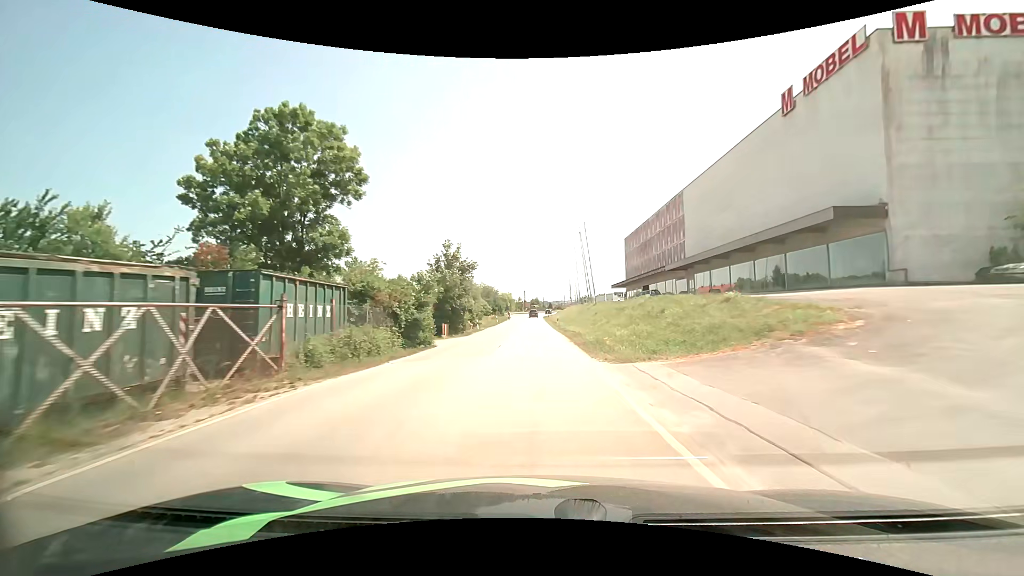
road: unclassified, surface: asphalt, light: Day
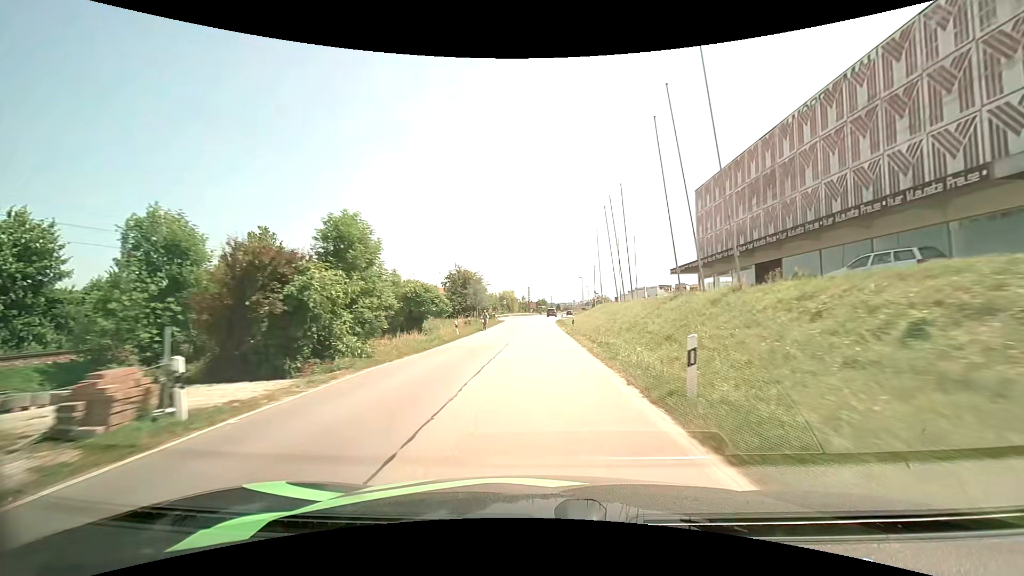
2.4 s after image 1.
(-0.4, +39.9) m; -1°
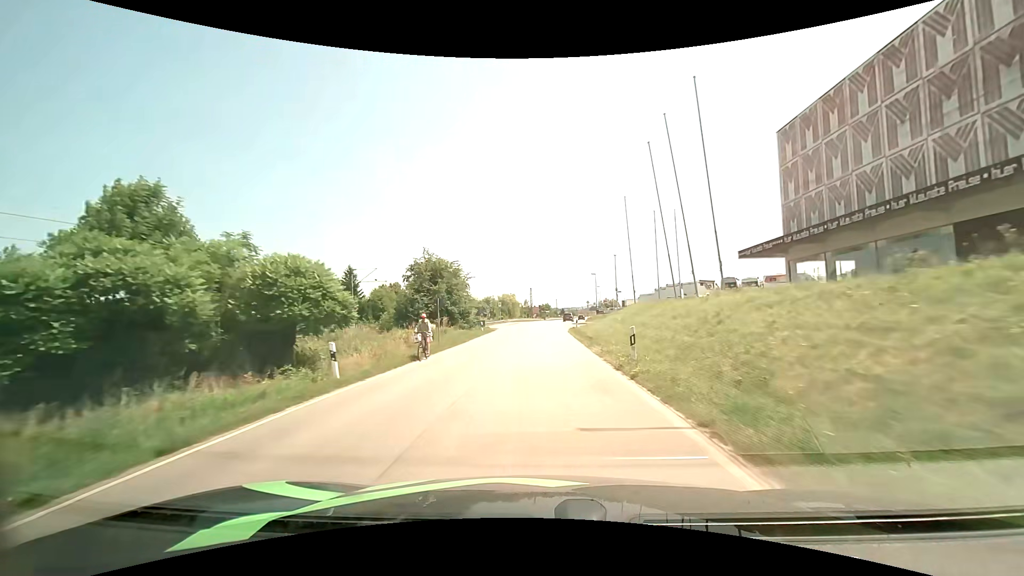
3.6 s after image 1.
(0.0, +19.5) m; 0°
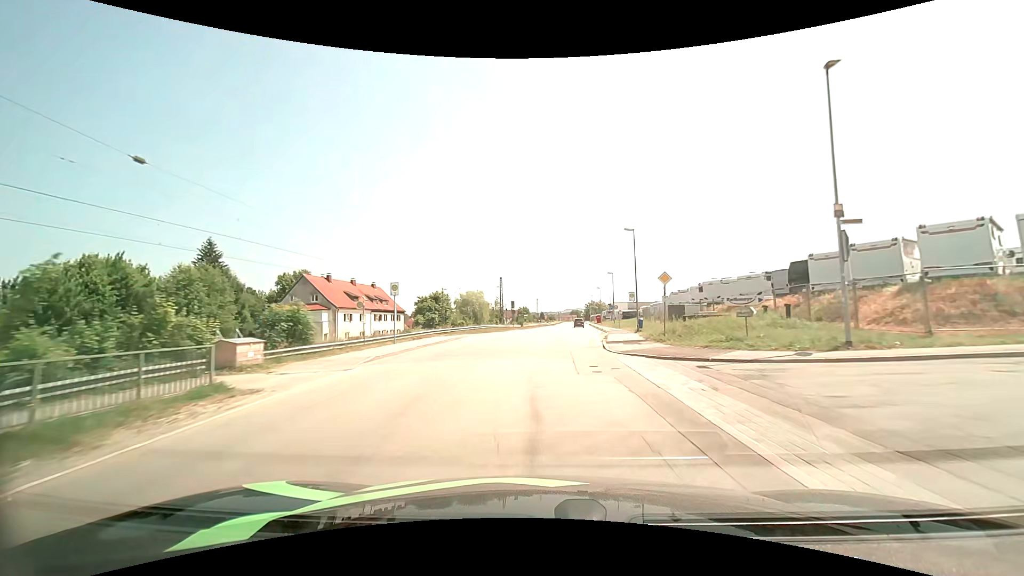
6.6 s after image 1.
(+0.4, +48.5) m; +2°
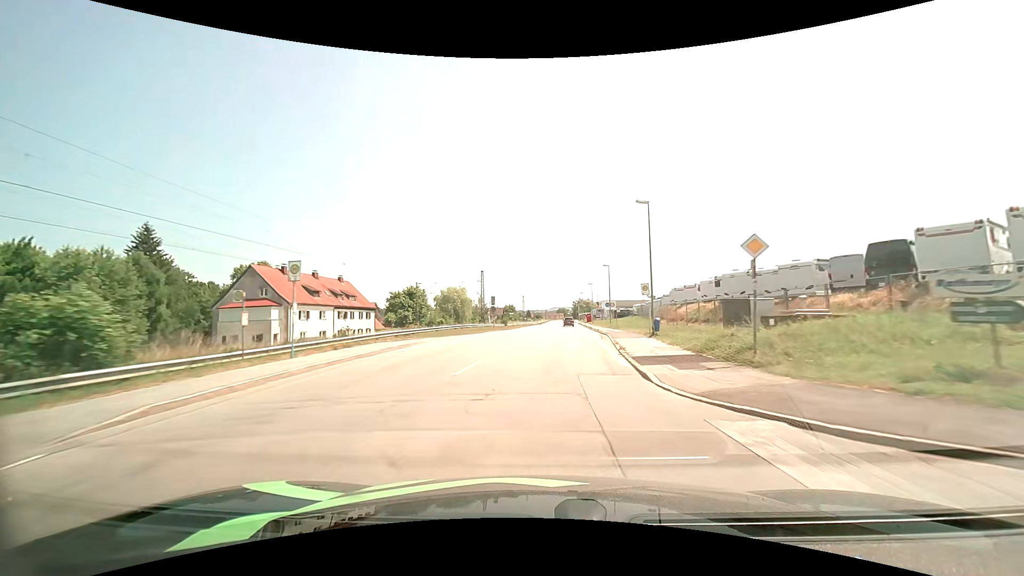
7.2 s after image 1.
(+0.1, +9.7) m; +2°
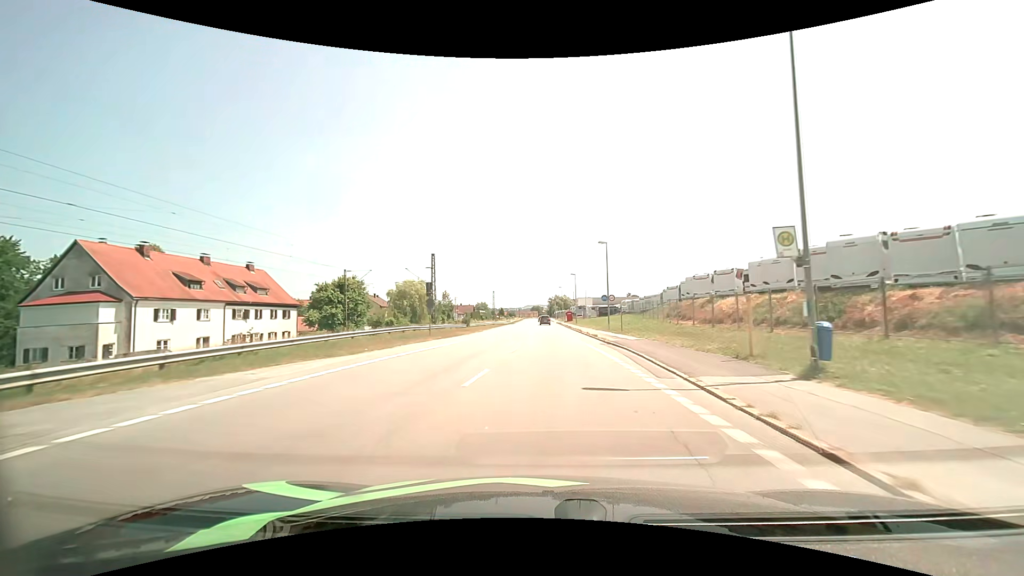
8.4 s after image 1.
(+0.4, +19.7) m; +3°
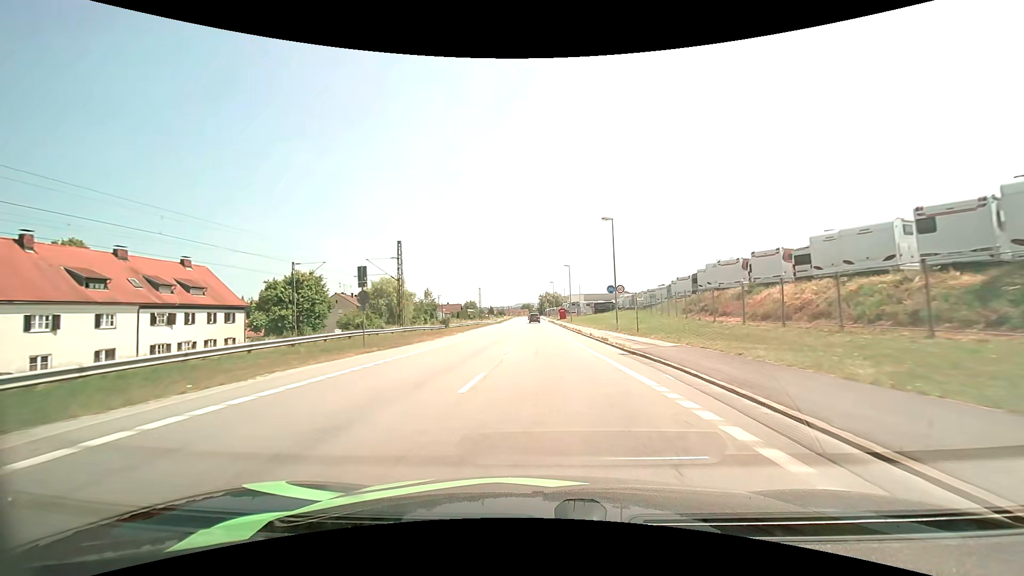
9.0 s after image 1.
(+0.1, +10.1) m; +1°
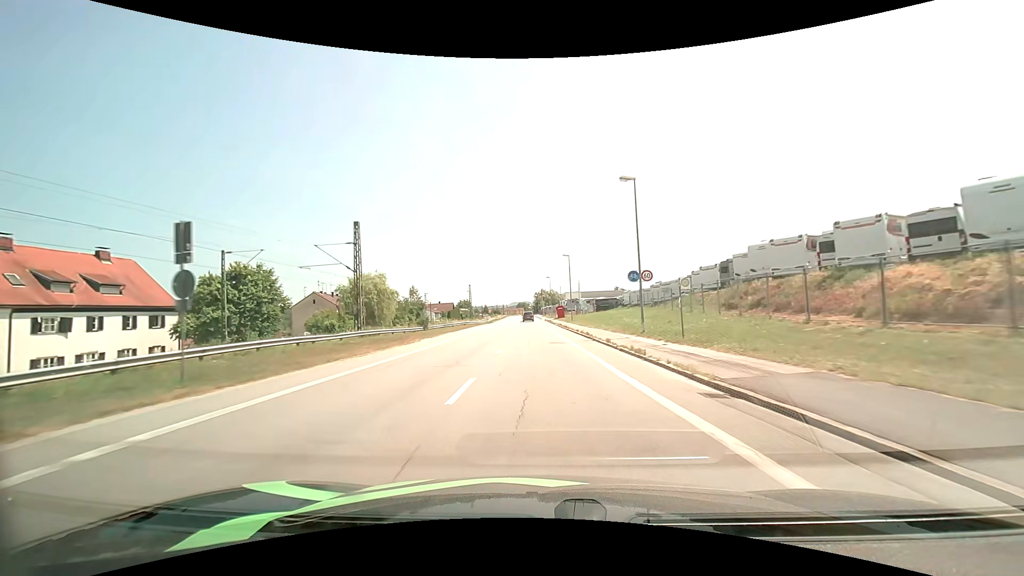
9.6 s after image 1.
(0.0, +10.2) m; 0°
(0, +10) (0, +20) (0, +30) (0, +40) (0, +50) (-1, +60) (-1, +70) (-2, +80) (-2, +90) (-3, +100) m
